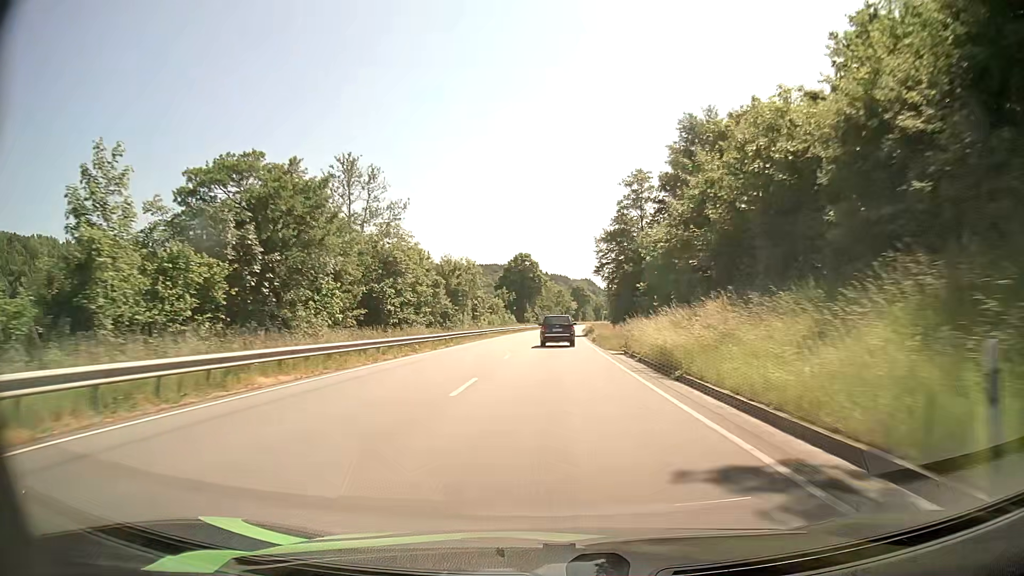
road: primary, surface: asphalt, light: Day
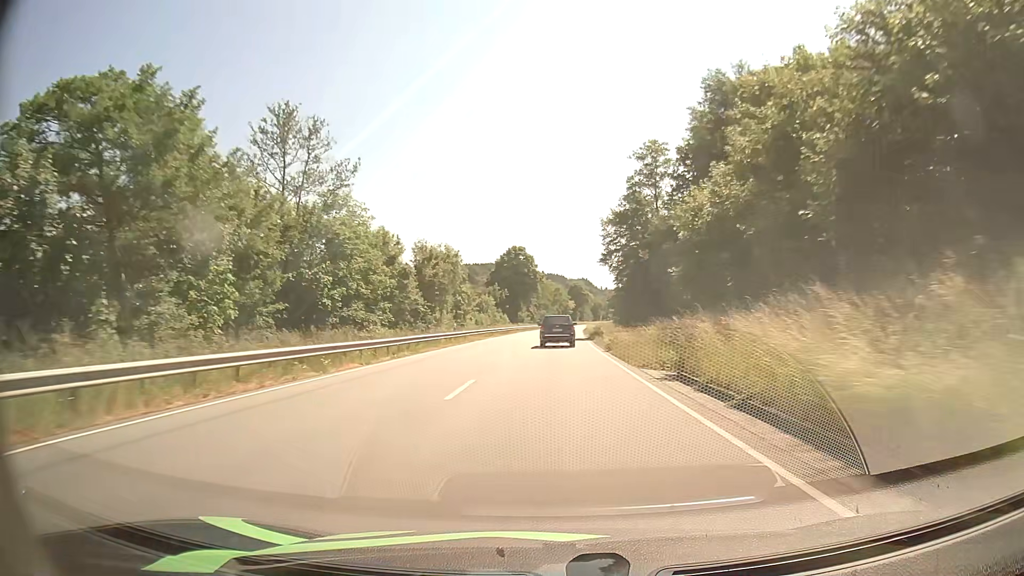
(+0.1, +12.5) m; 0°
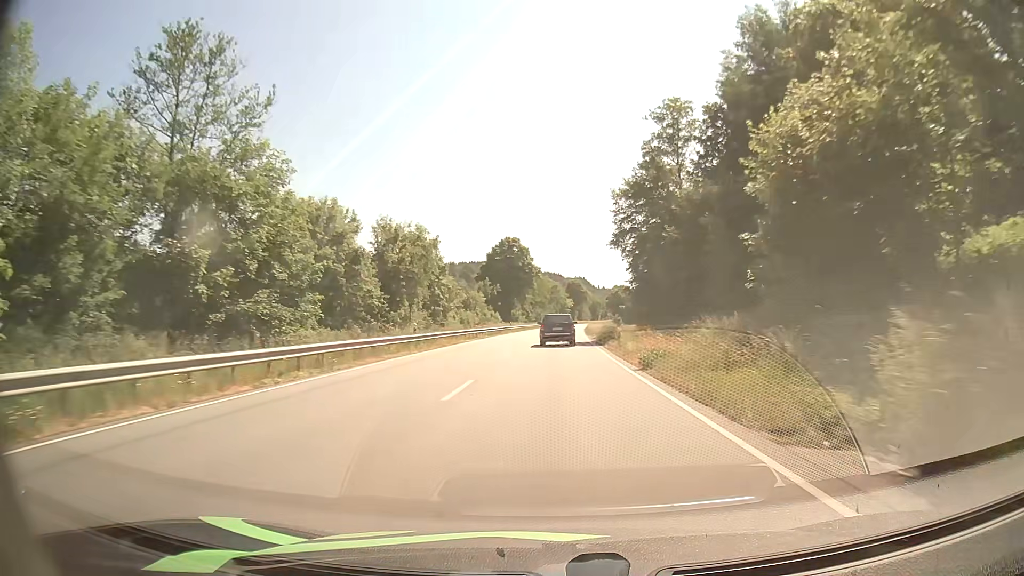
(0.0, +12.3) m; +1°
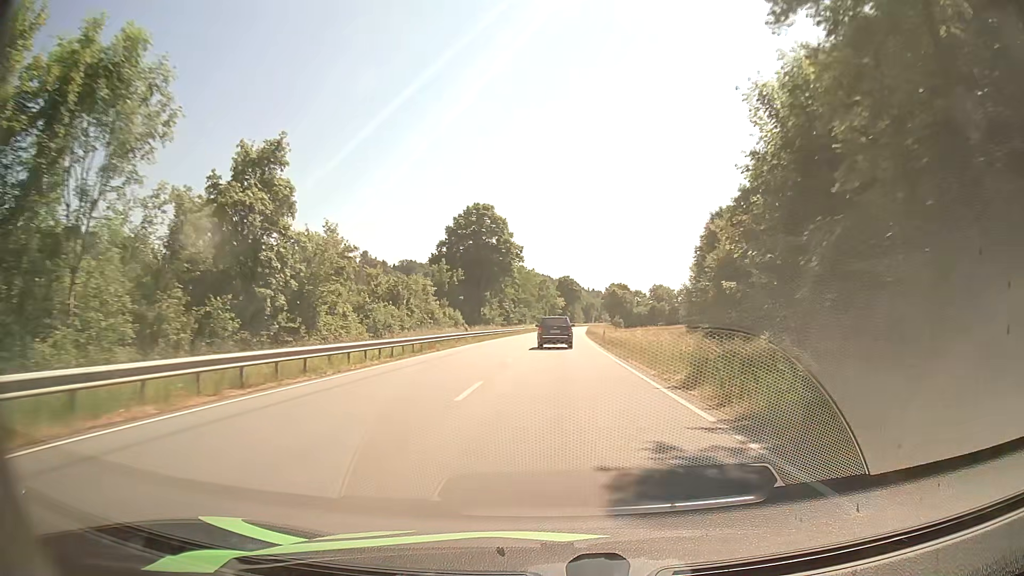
(+0.2, +35.9) m; +1°
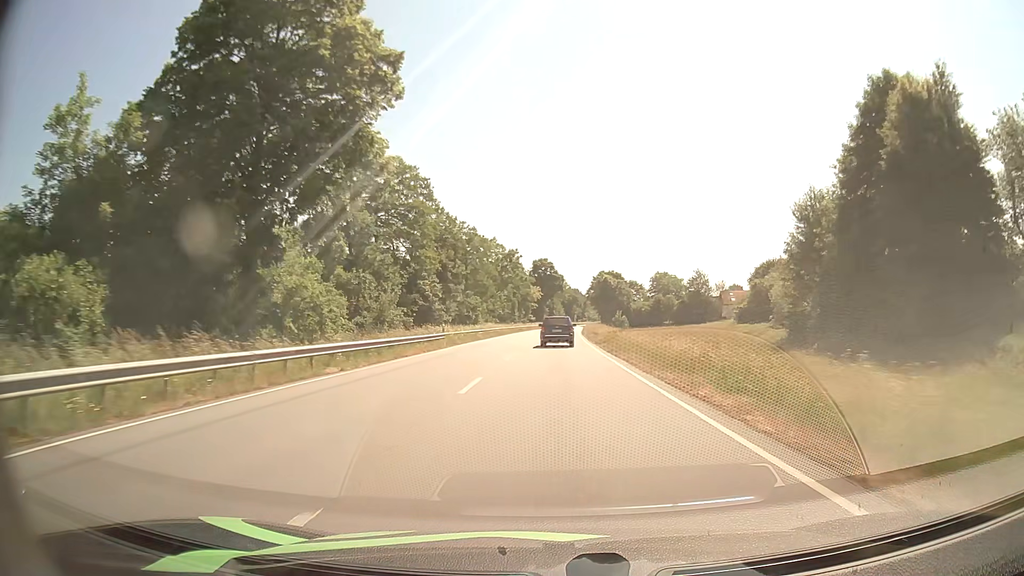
(+1.2, +59.2) m; +2°
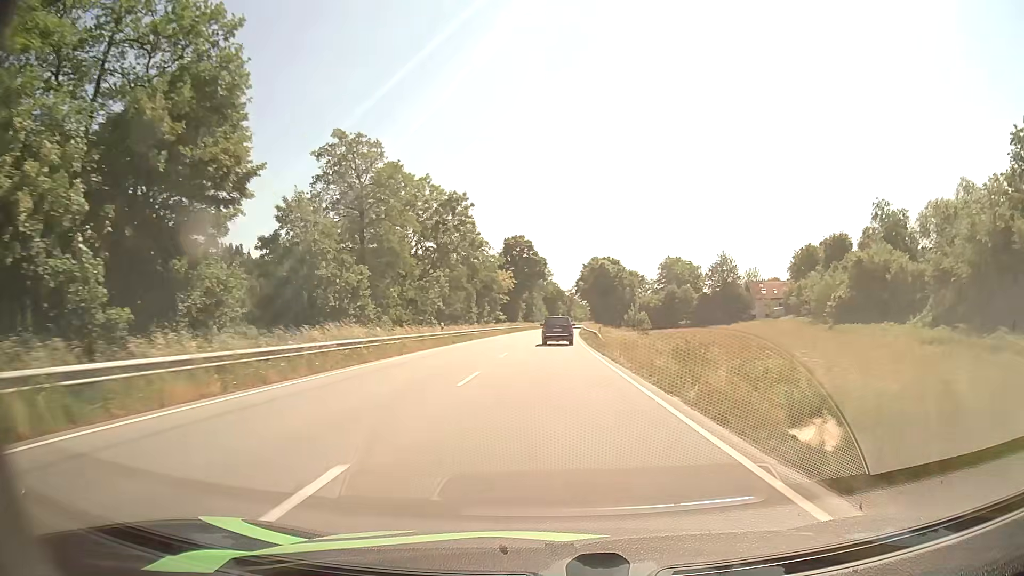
(+0.6, +46.8) m; +2°
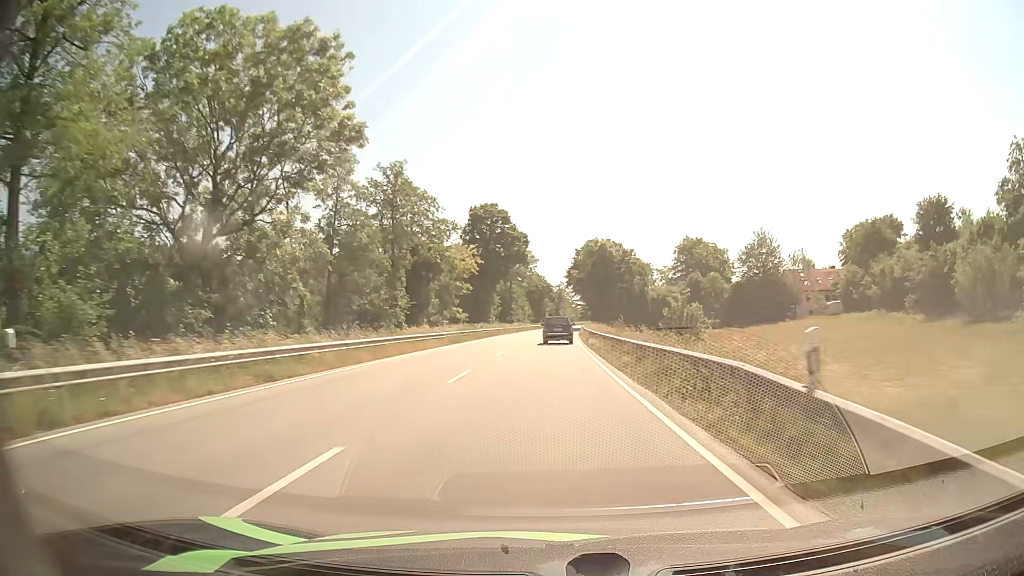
(+0.3, +35.4) m; +1°
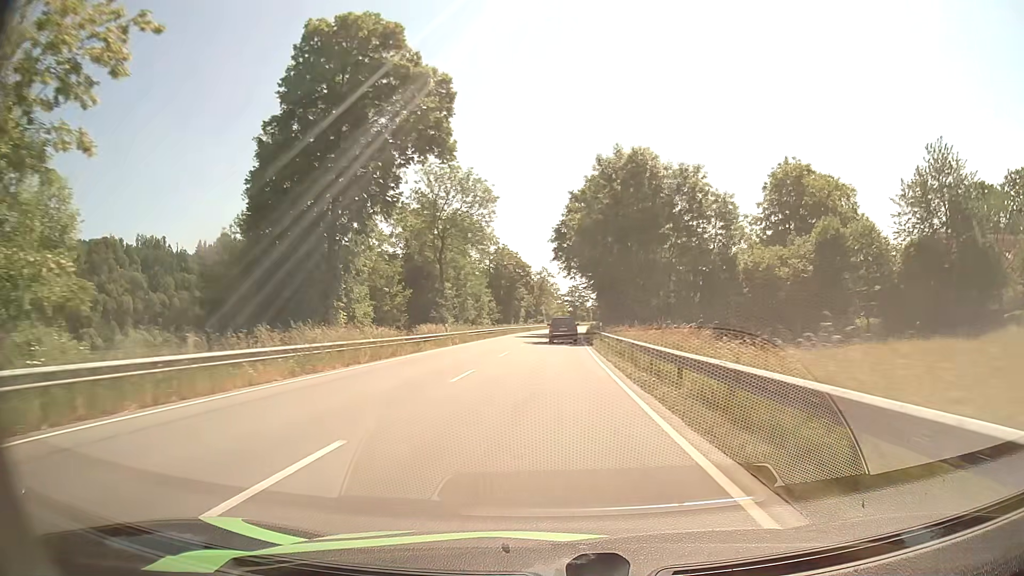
(+0.9, +59.8) m; +2°
(0, +10) (0, +20) (0, +30) (0, +40) (+1, +50) (+1, +60) (+1, +70) (+2, +80) (+2, +90) (+3, +100) m
